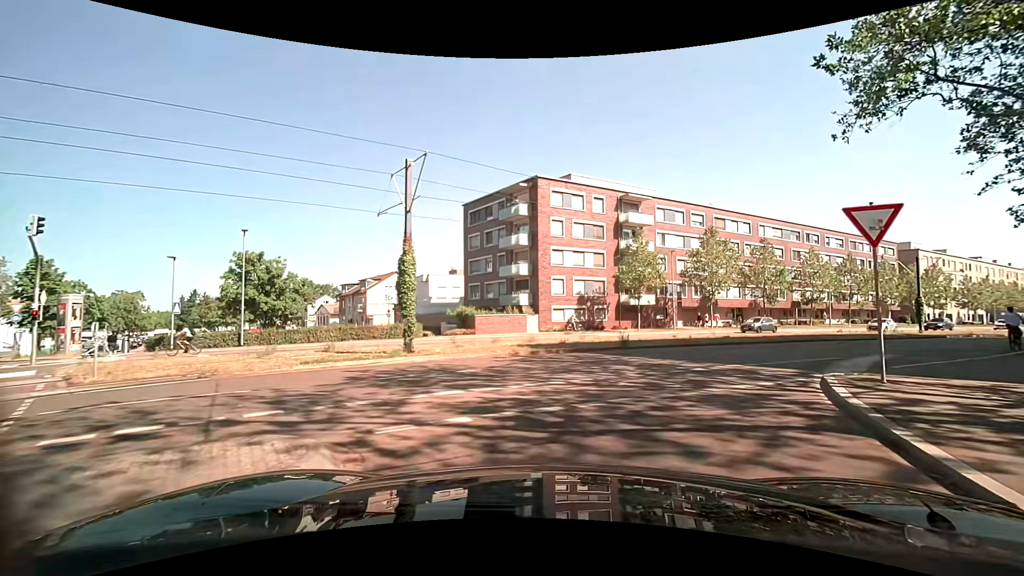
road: secondary_link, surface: asphalt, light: Day
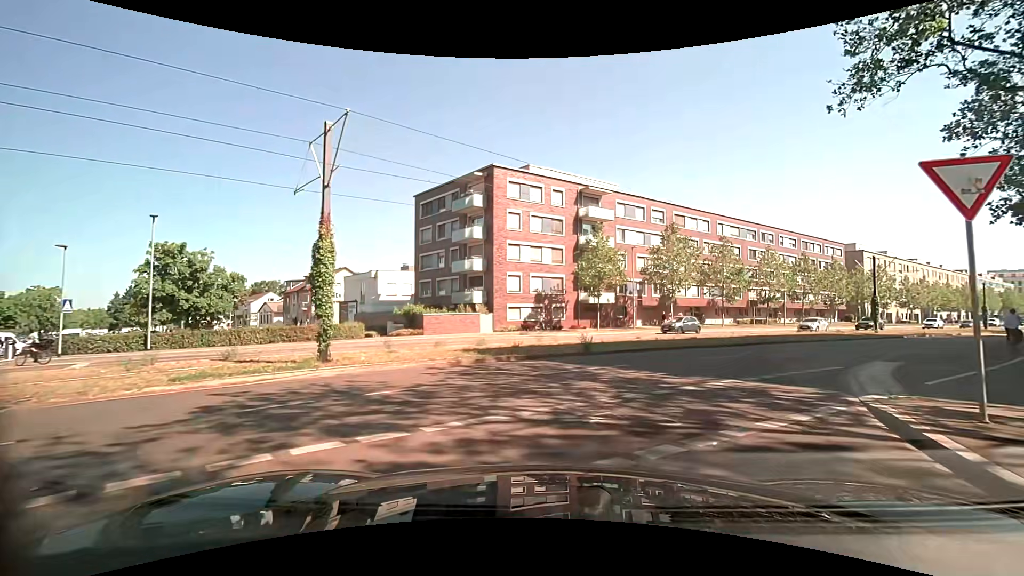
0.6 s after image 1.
(+0.2, +3.3) m; +7°
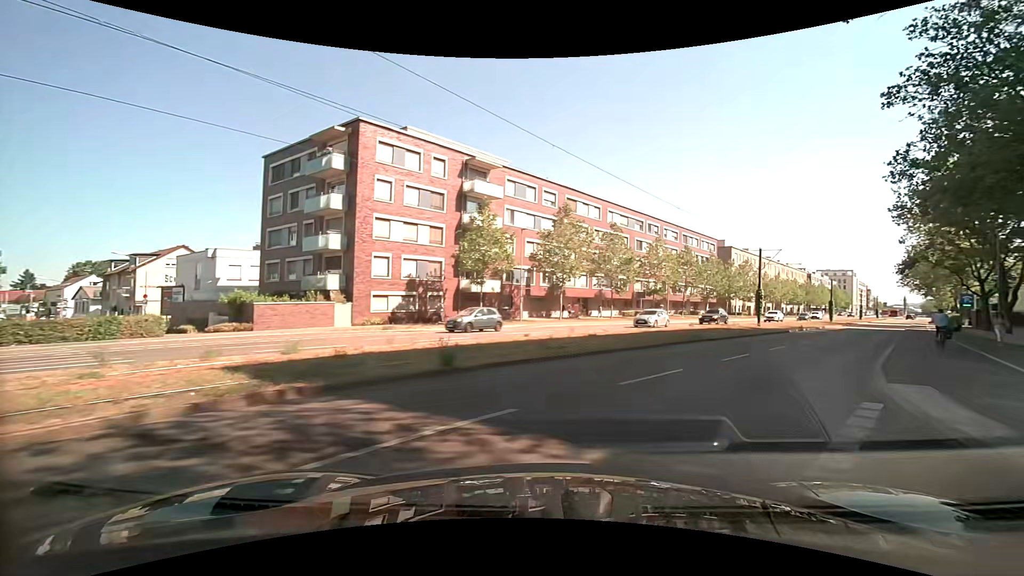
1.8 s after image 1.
(+0.6, +7.1) m; +12°
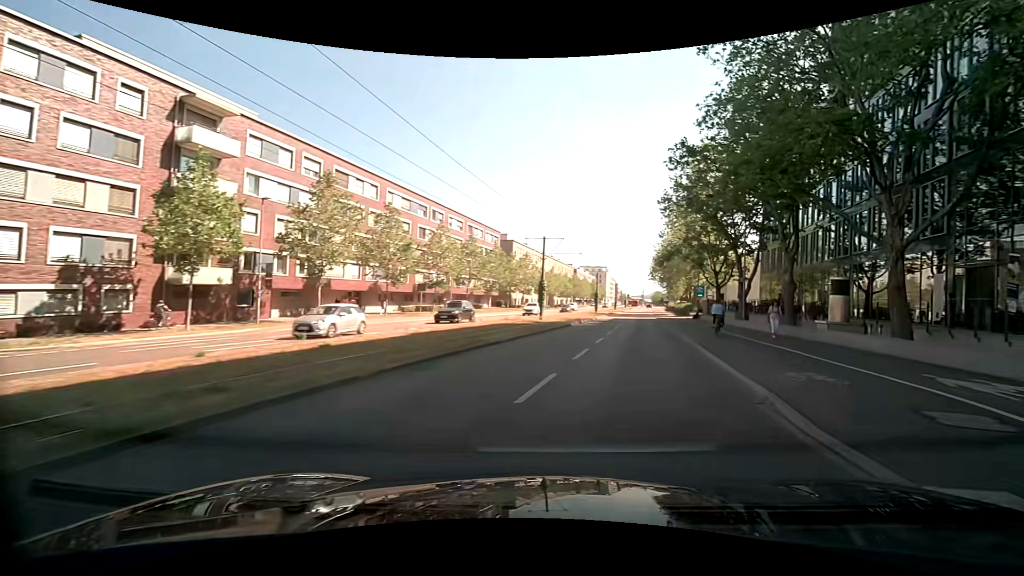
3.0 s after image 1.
(+1.7, +7.7) m; +26°
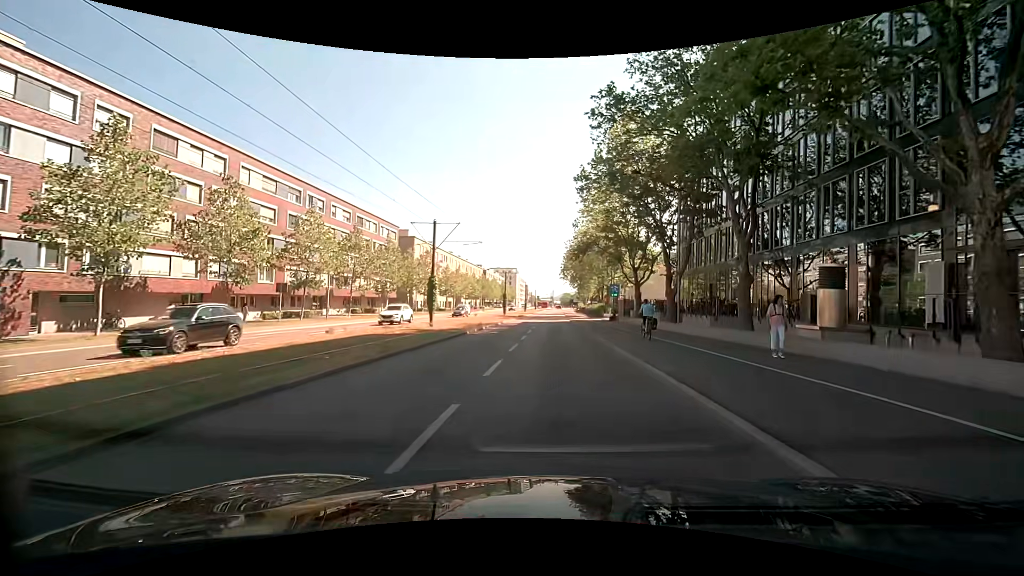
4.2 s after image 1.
(+1.0, +8.9) m; +9°
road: secondary
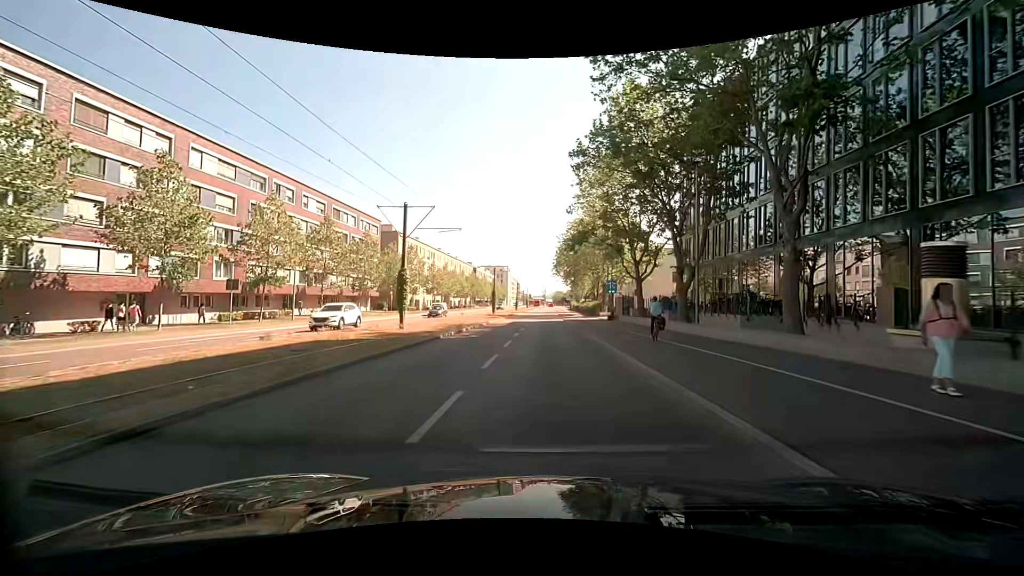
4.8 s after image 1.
(+0.1, +5.1) m; +1°
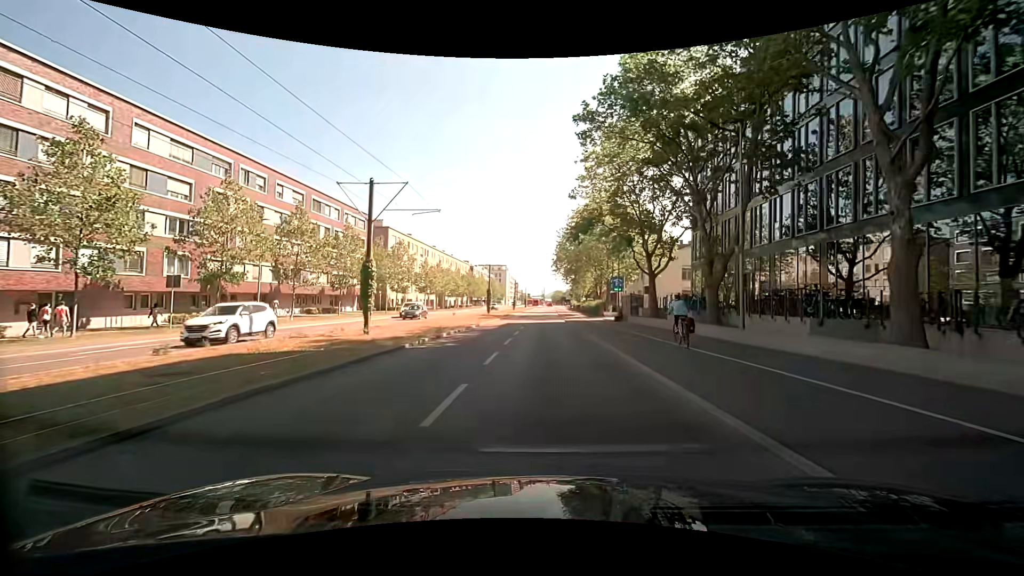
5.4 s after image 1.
(0.0, +5.4) m; 0°
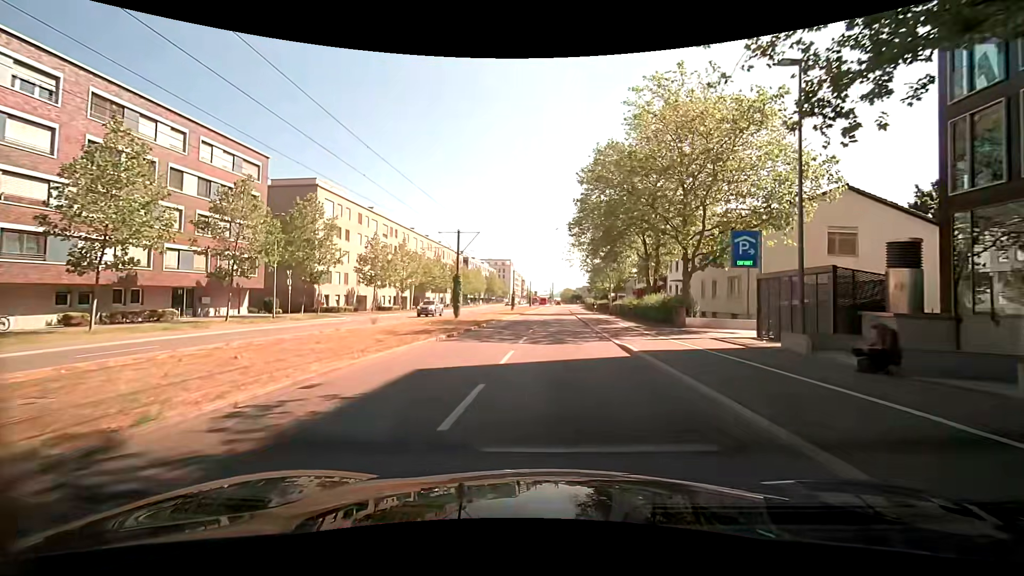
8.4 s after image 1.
(0.0, +30.7) m; 0°
(0, +10) (0, +20) (-1, +30) (-1, +40) (-1, +50) (-1, +60) (-1, +70) (-1, +80) (0, +90) (0, +100) m
